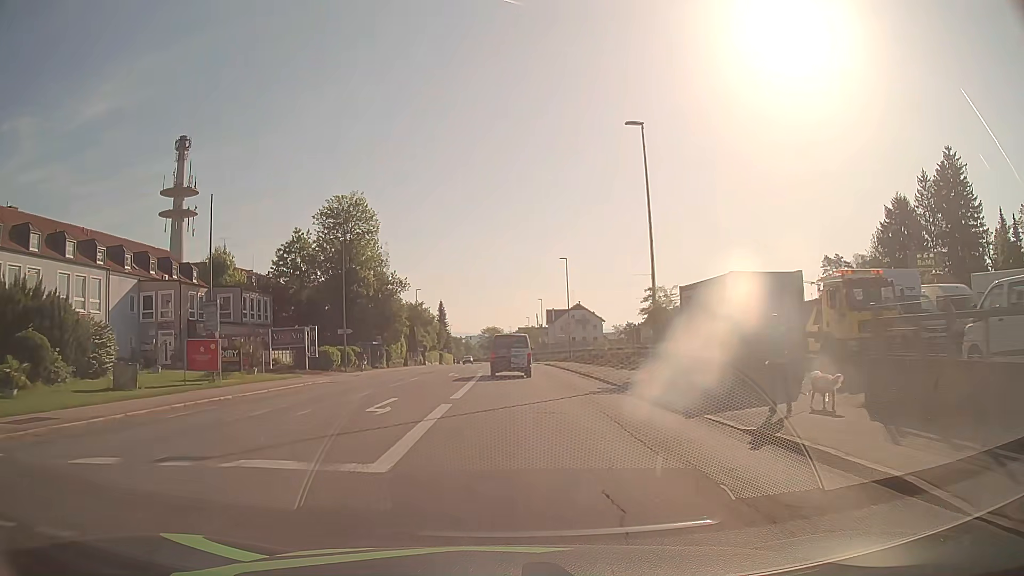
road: tertiary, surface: asphalt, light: Day
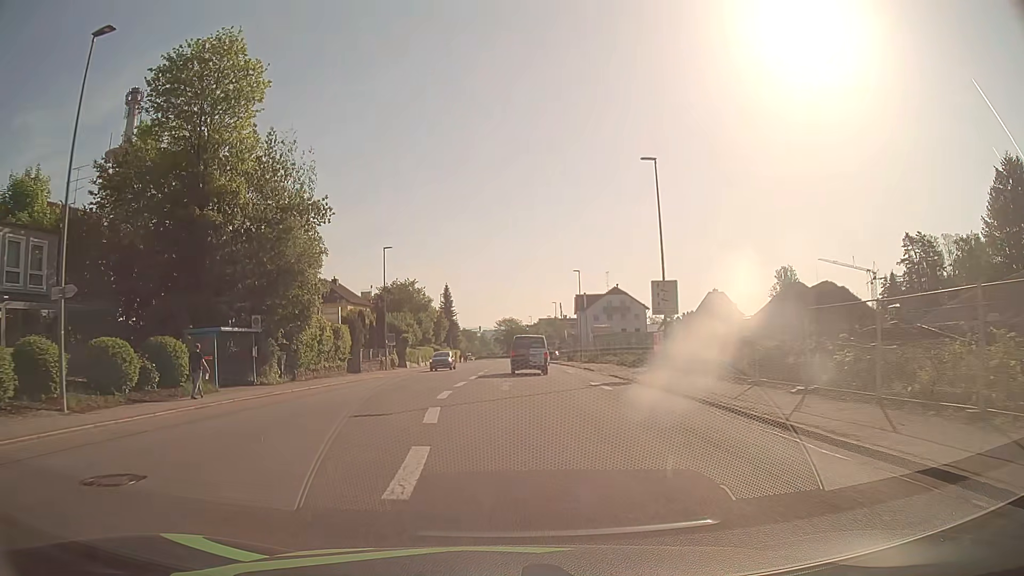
(-0.3, +34.9) m; -1°
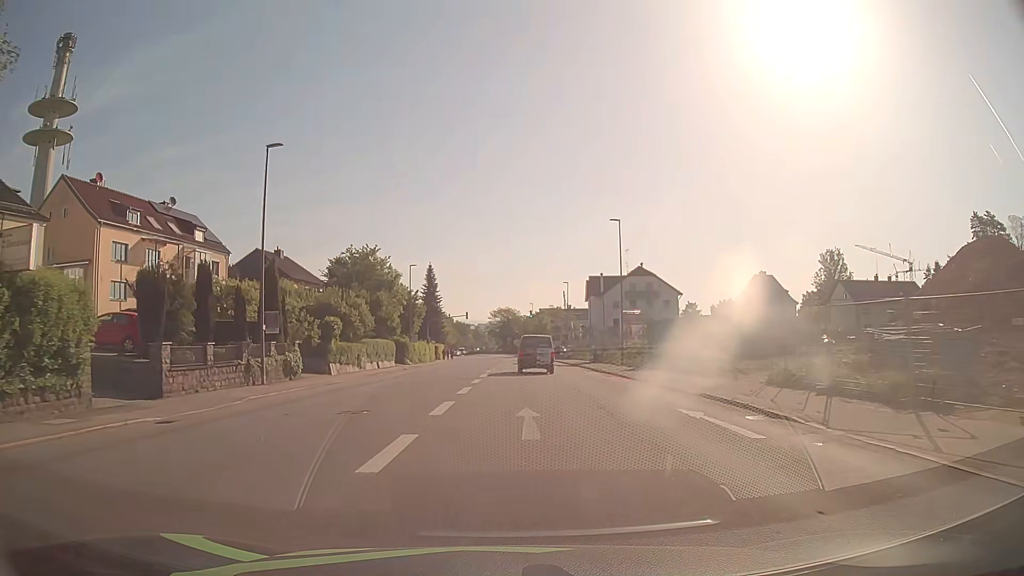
(-0.1, +29.0) m; 0°
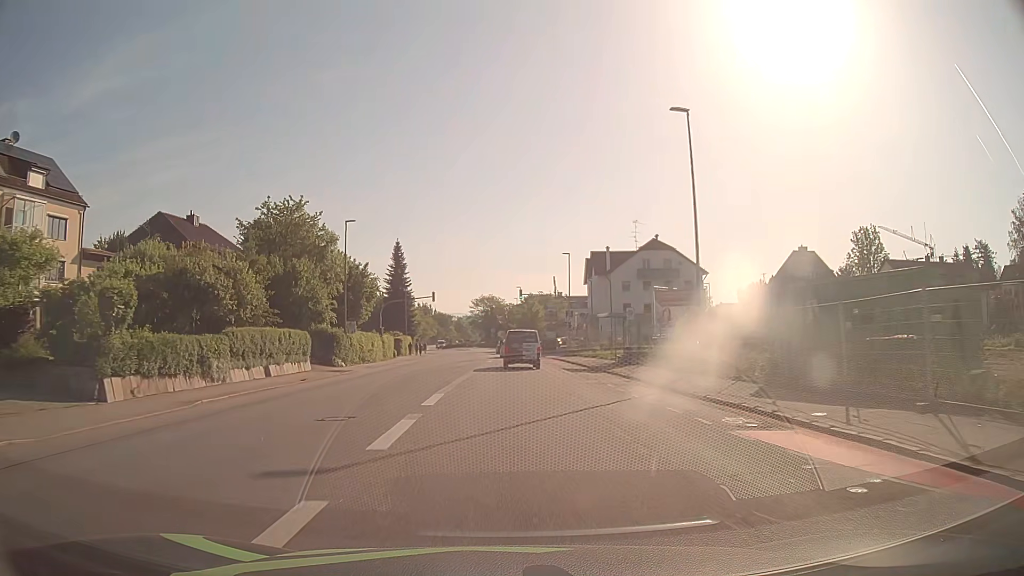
(+0.3, +22.4) m; +1°
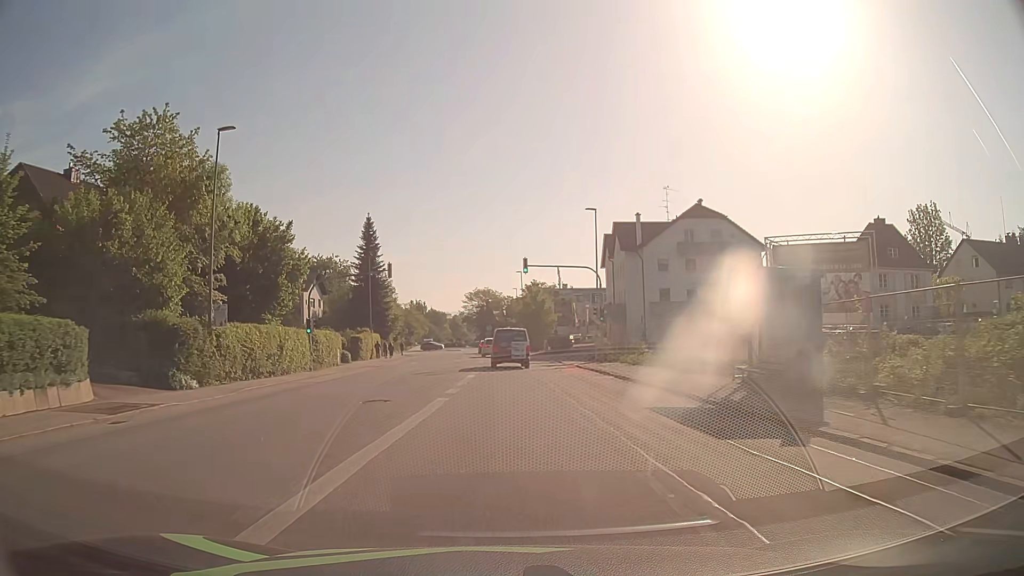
(+0.1, +22.1) m; 0°
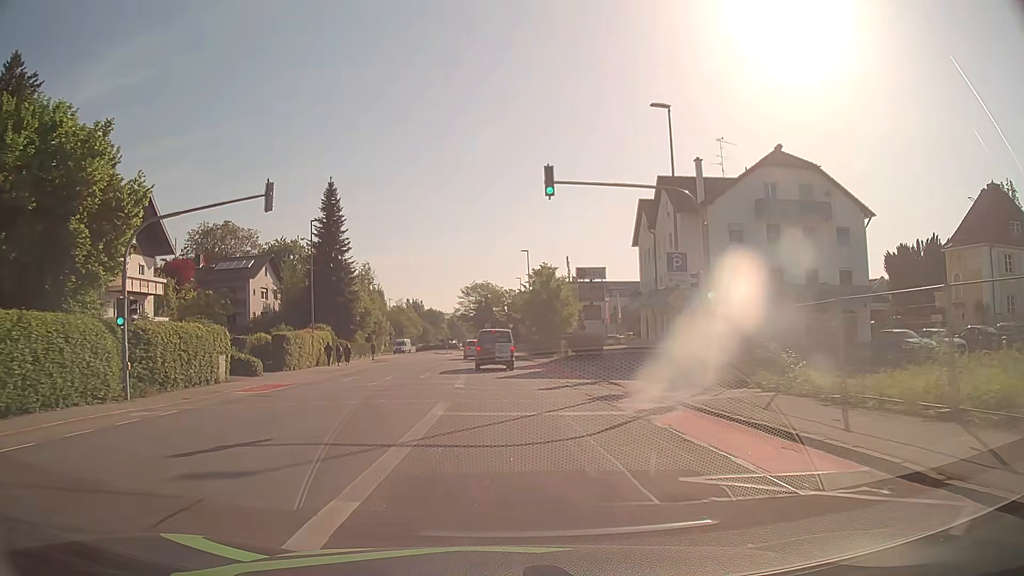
(0.0, +21.0) m; 0°
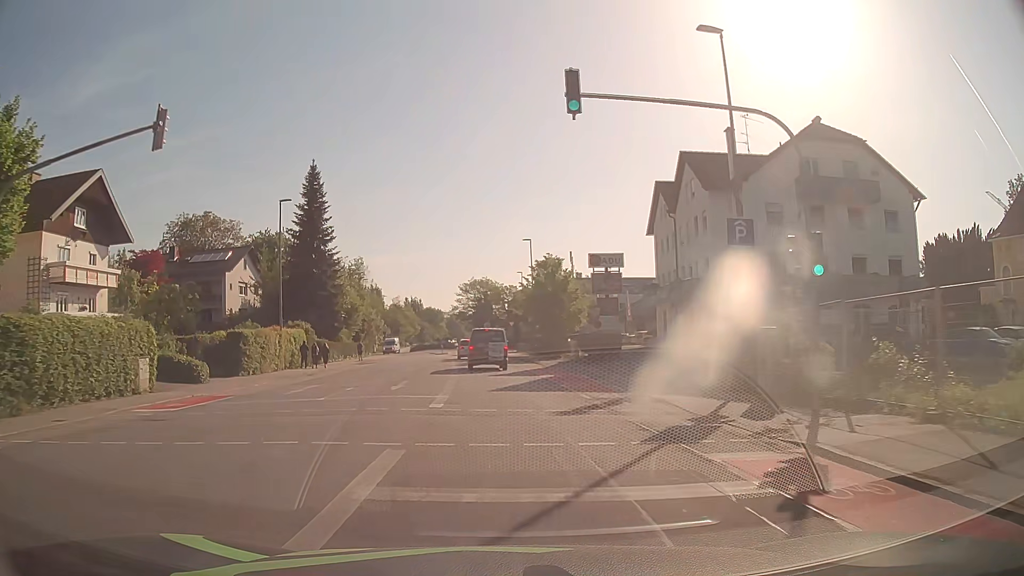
(0.0, +6.9) m; 0°
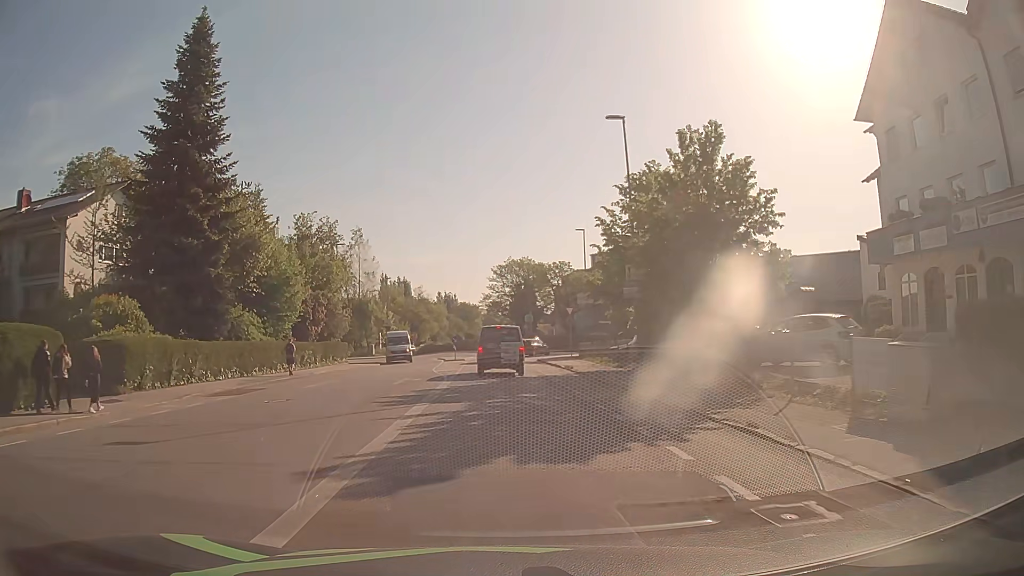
(-0.9, +32.8) m; -3°
(0, +10) (0, +20) (-1, +30) (-1, +40) (-1, +50) (0, +60) (+2, +70) (0, +80) (-3, +89) (-4, +99) m
